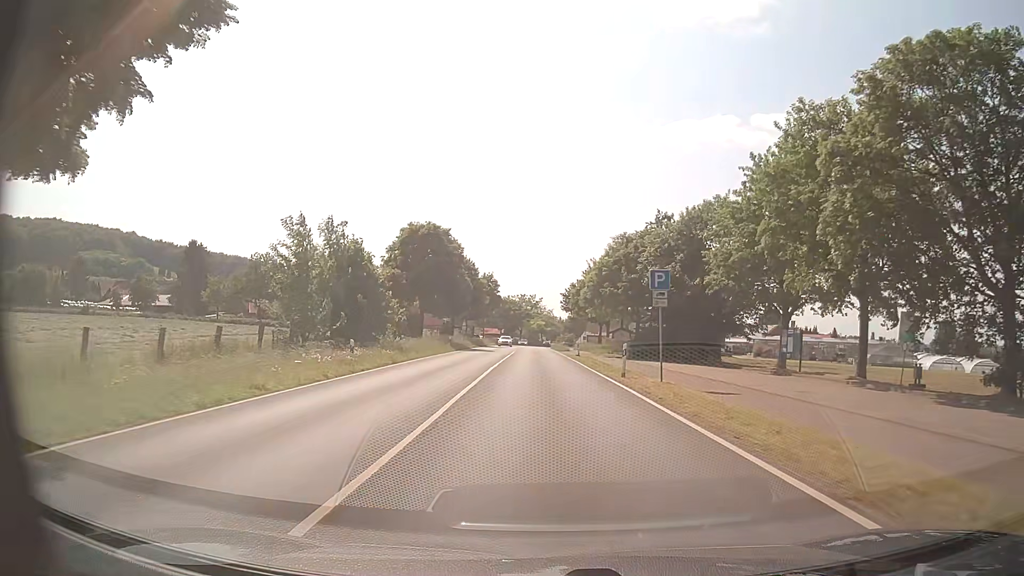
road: primary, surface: asphalt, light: Day
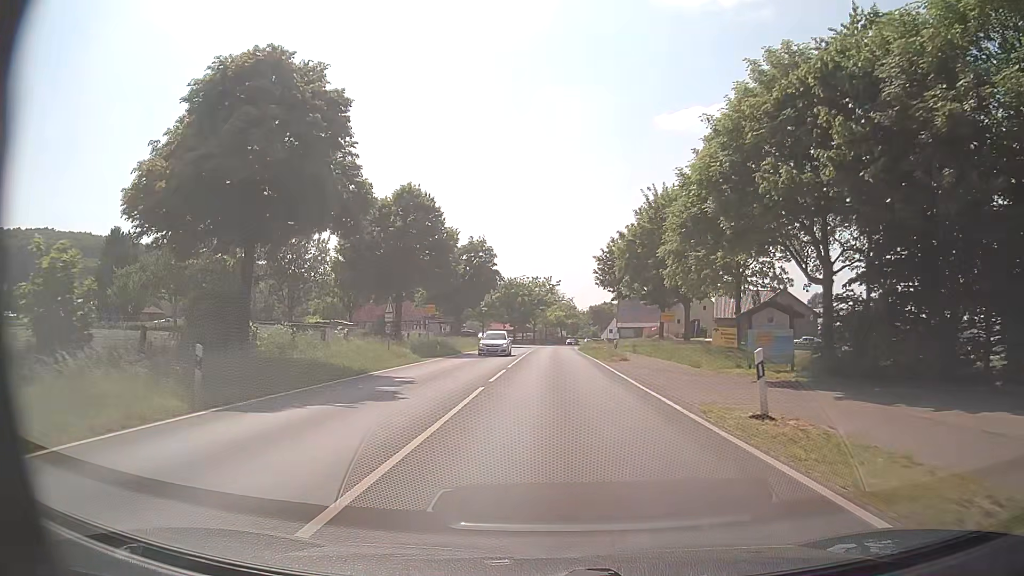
(-0.6, +40.0) m; -2°
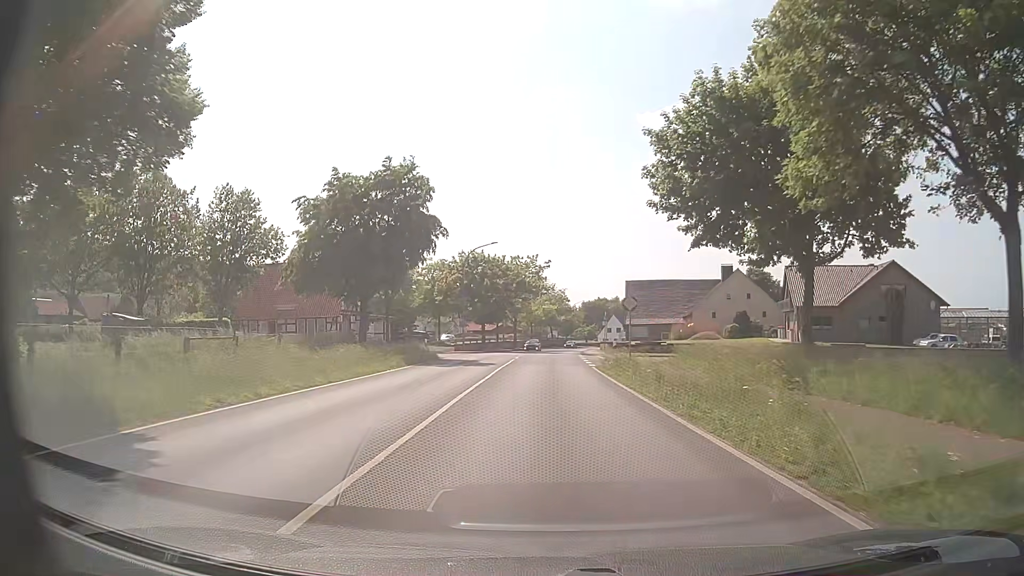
(+0.3, +36.0) m; +1°
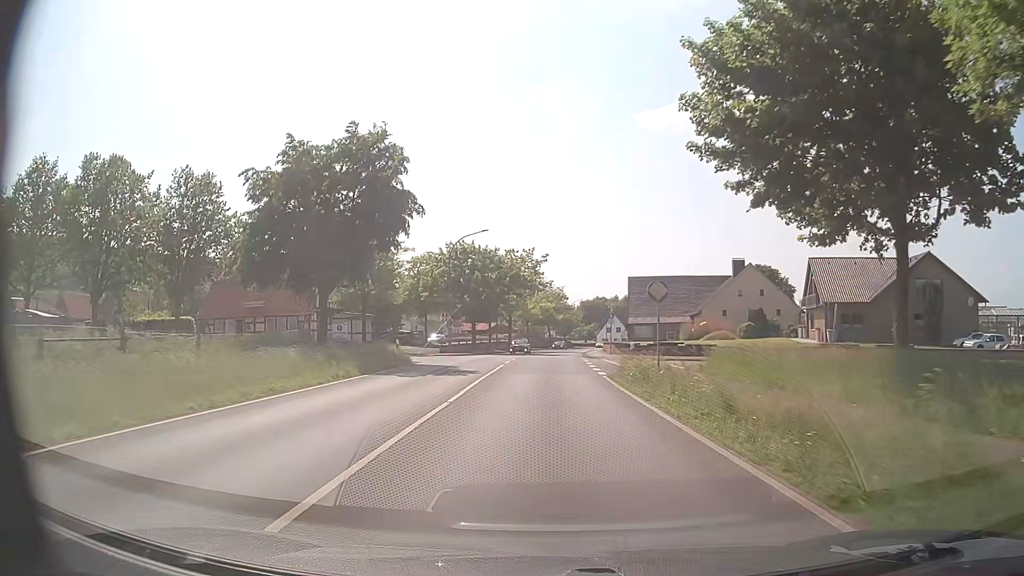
(0.0, +7.2) m; 0°
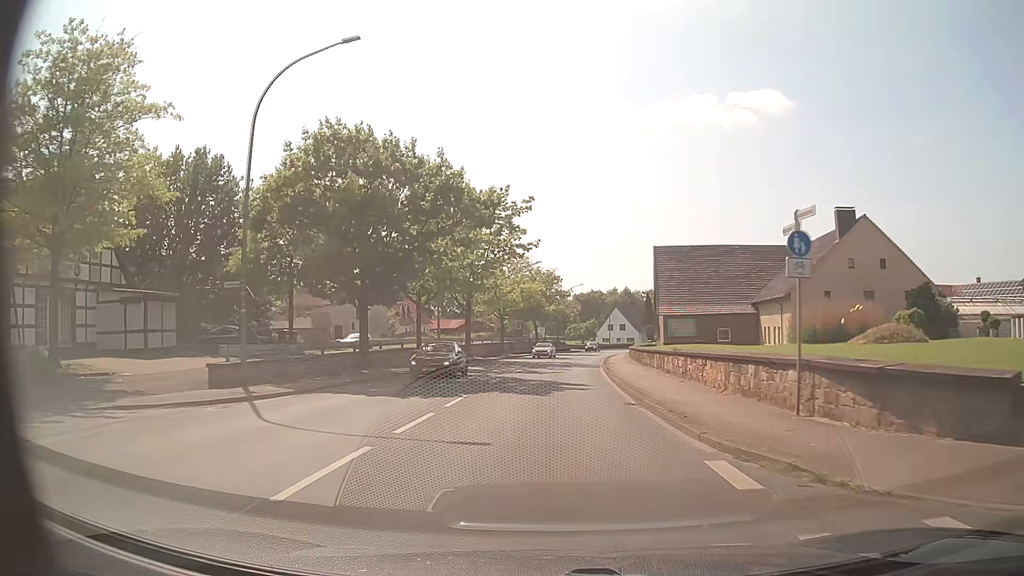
(+0.5, +36.5) m; +2°
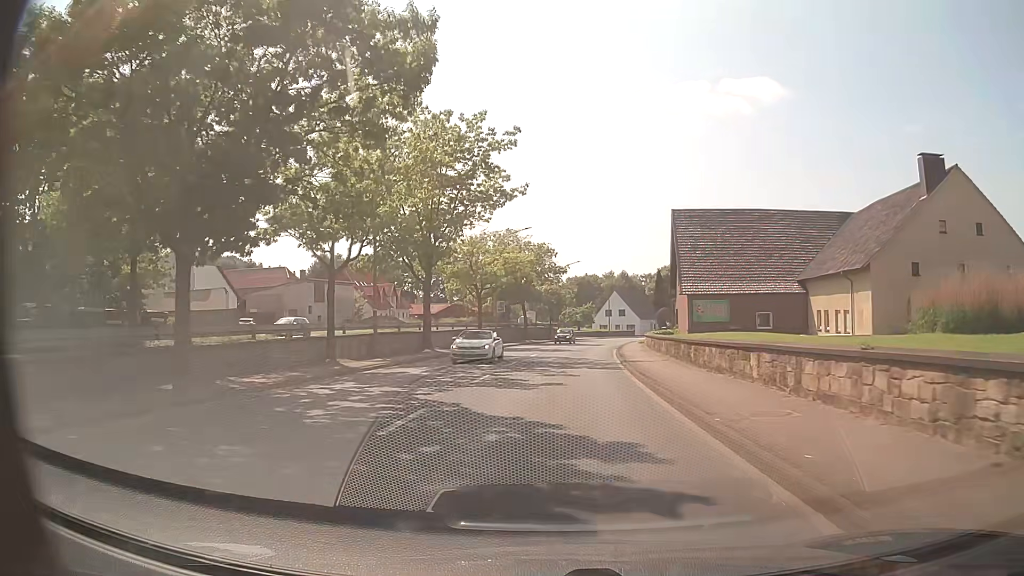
(0.0, +14.8) m; 0°
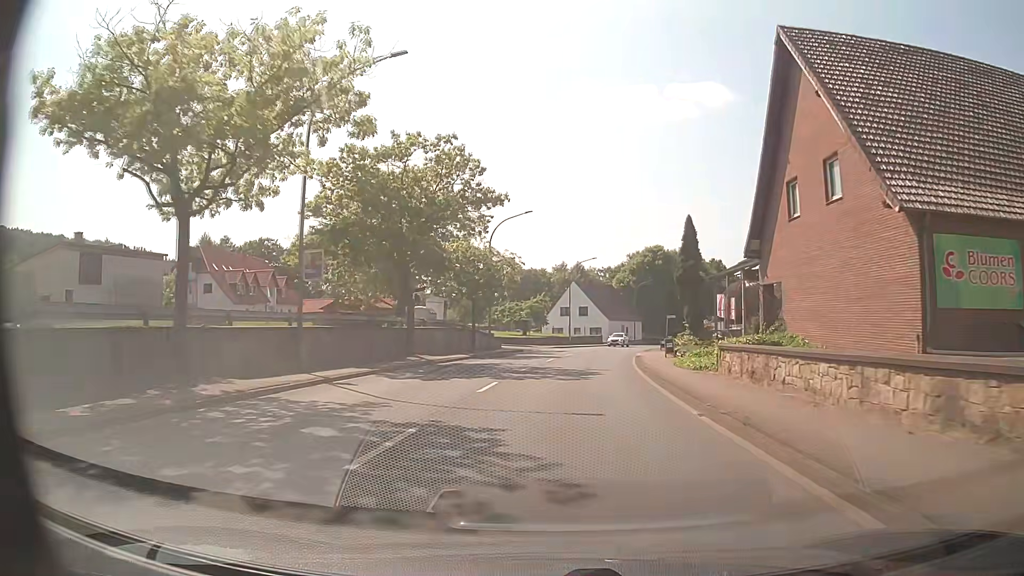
(+1.3, +37.9) m; +5°
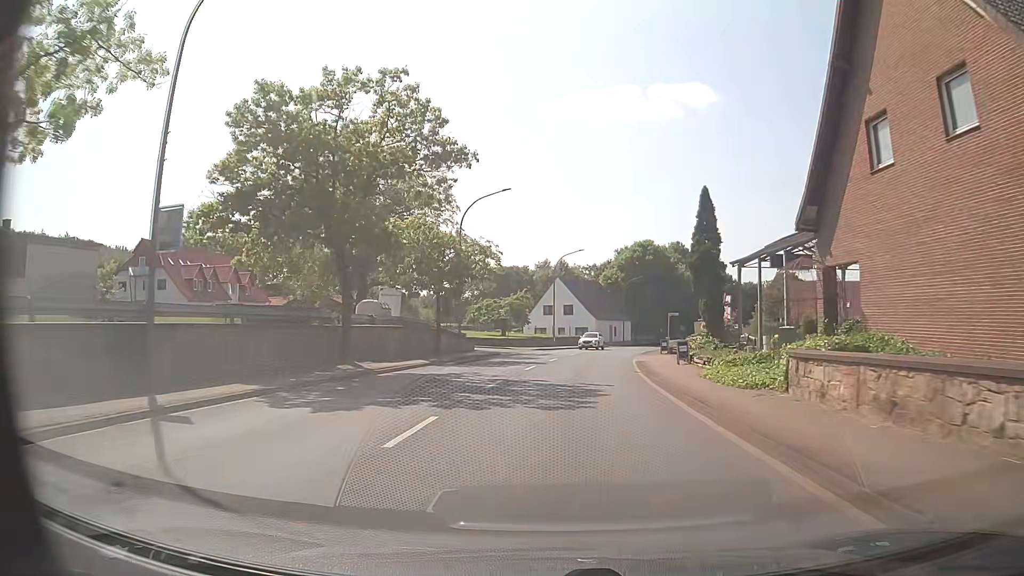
(+0.1, +7.7) m; +1°
(0, +10) (+1, +20) (+1, +30) (+3, +40) (+4, +50) (+6, +60) (+8, +69) (+11, +79) (+15, +88) (+19, +97) m
